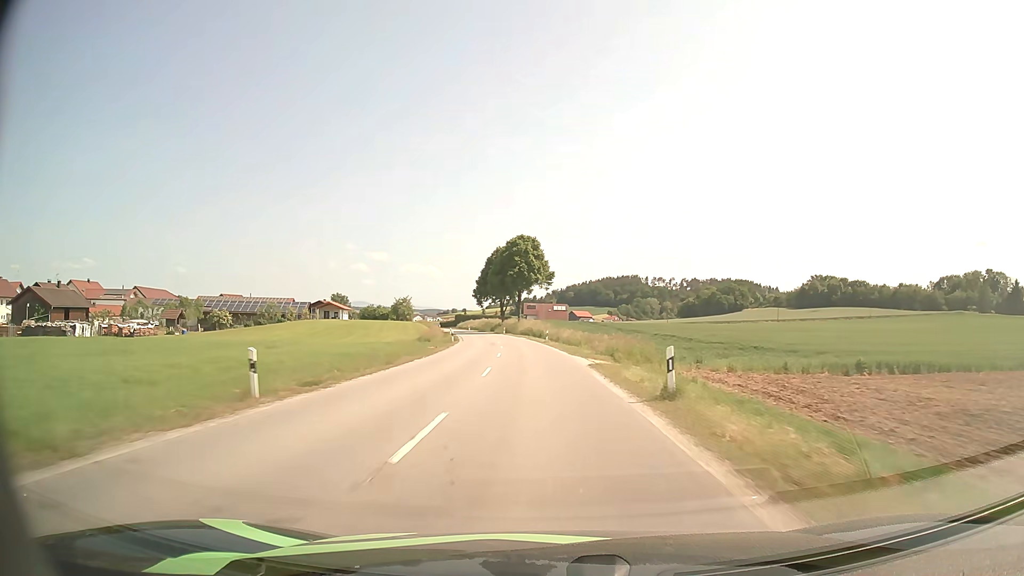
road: secondary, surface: asphalt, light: Day
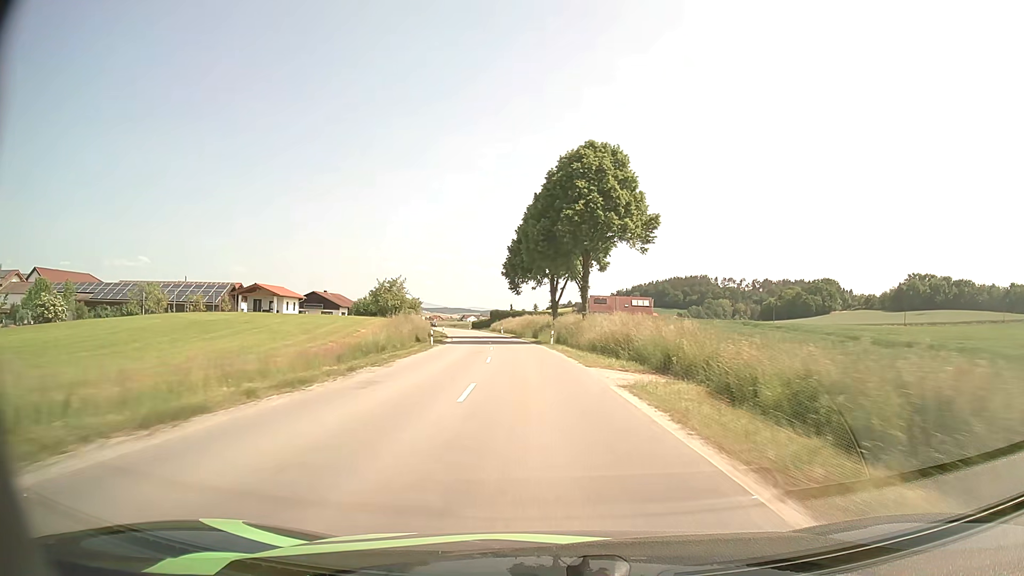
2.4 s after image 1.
(-2.6, +54.8) m; -5°
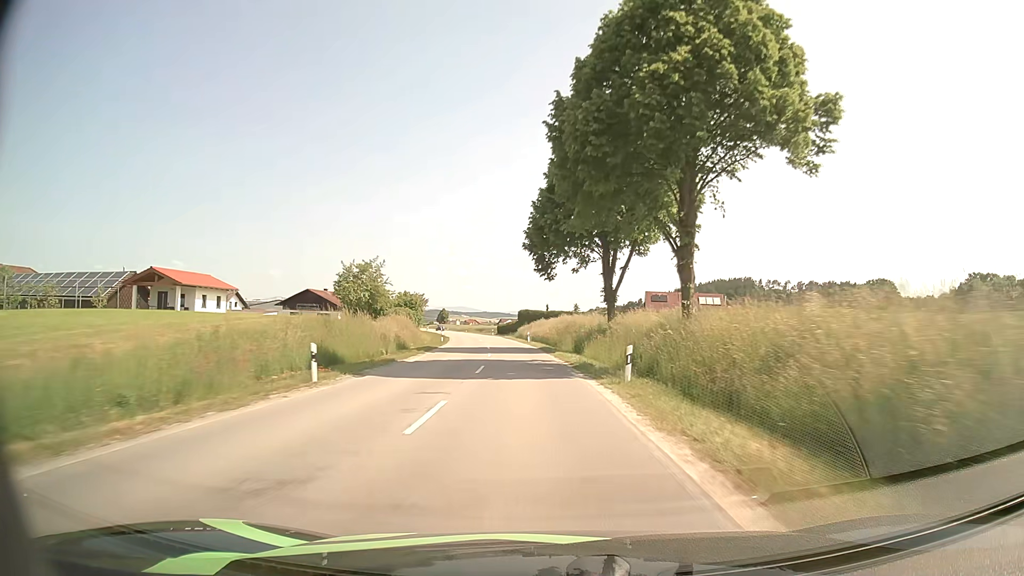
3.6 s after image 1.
(-0.7, +27.8) m; -3°
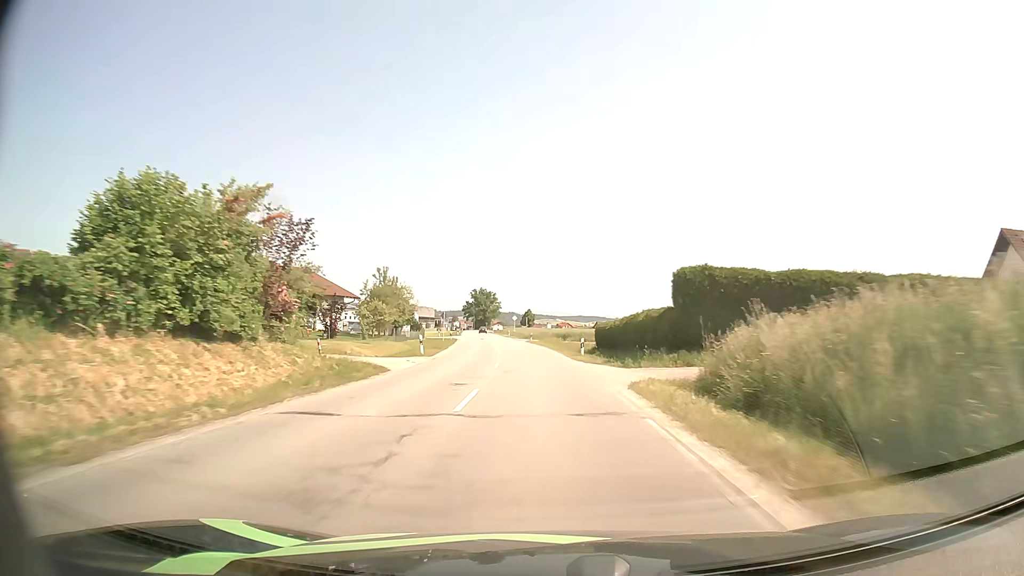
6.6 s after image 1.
(-5.6, +69.4) m; -8°
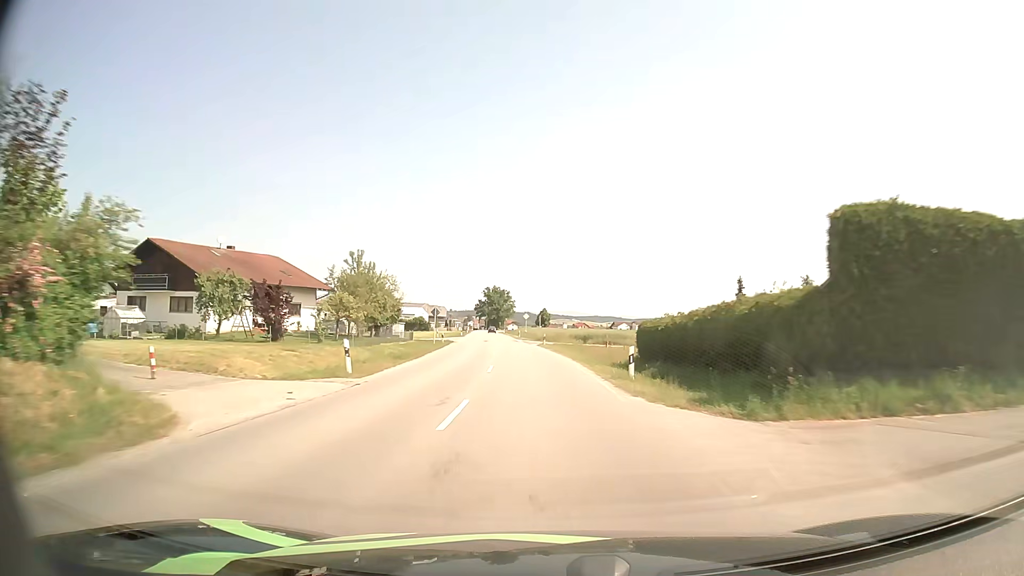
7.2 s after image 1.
(-0.1, +14.2) m; -1°
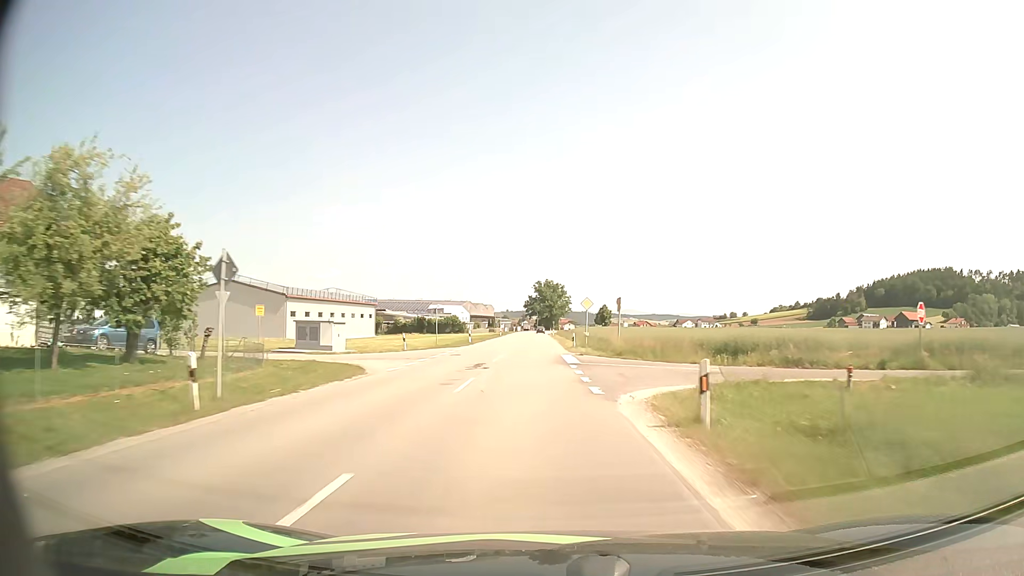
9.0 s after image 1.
(-1.6, +42.9) m; -5°
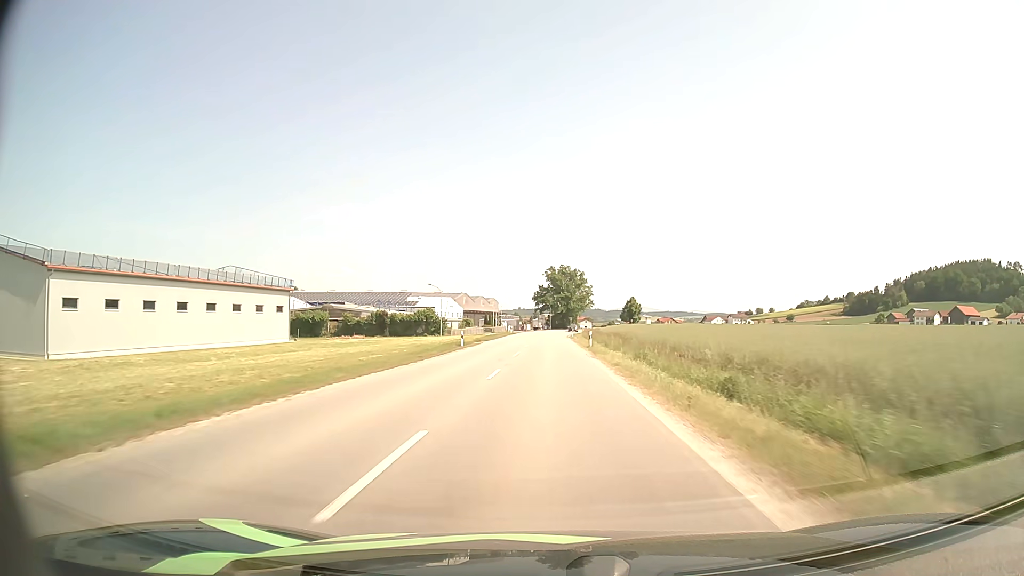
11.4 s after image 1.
(-1.3, +57.5) m; -1°
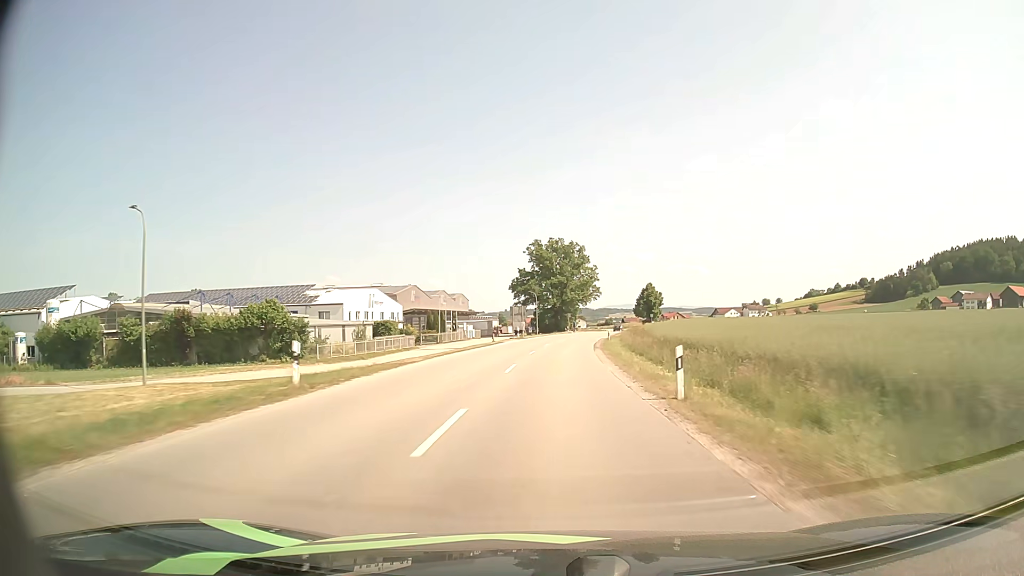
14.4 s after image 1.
(+0.3, +69.7) m; +1°
(0, +10) (0, +20) (+1, +30) (+1, +40) (+2, +50) (+3, +60) (+4, +70) (+5, +80) (+7, +90) (+8, +100) m
